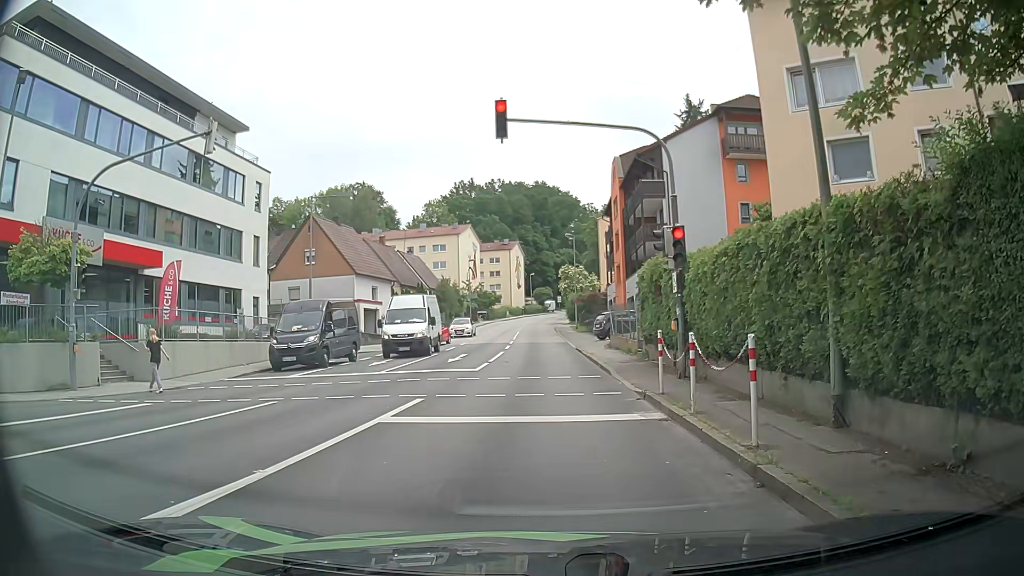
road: tertiary_link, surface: asphalt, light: Day
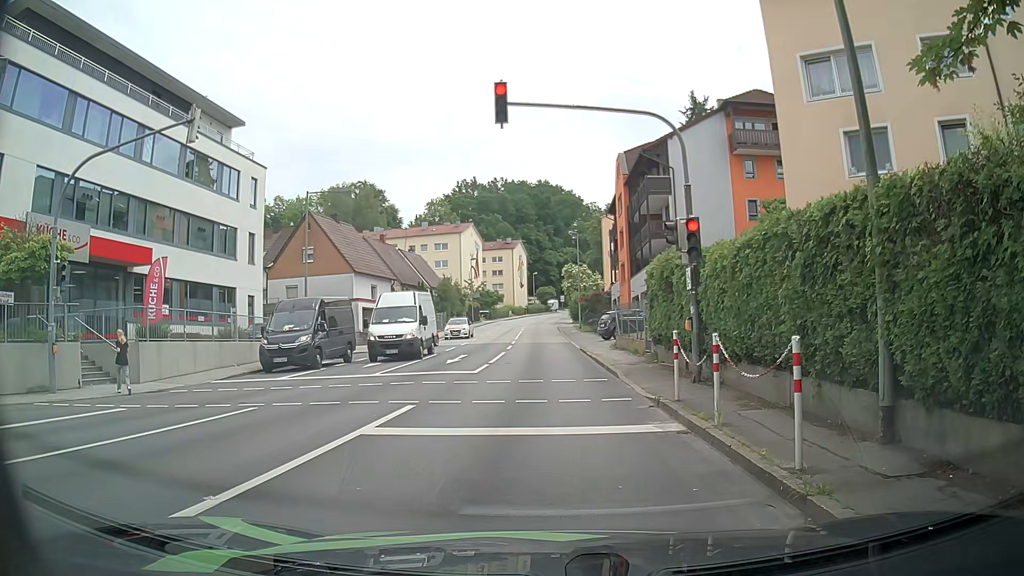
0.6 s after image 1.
(0.0, +1.0) m; 0°
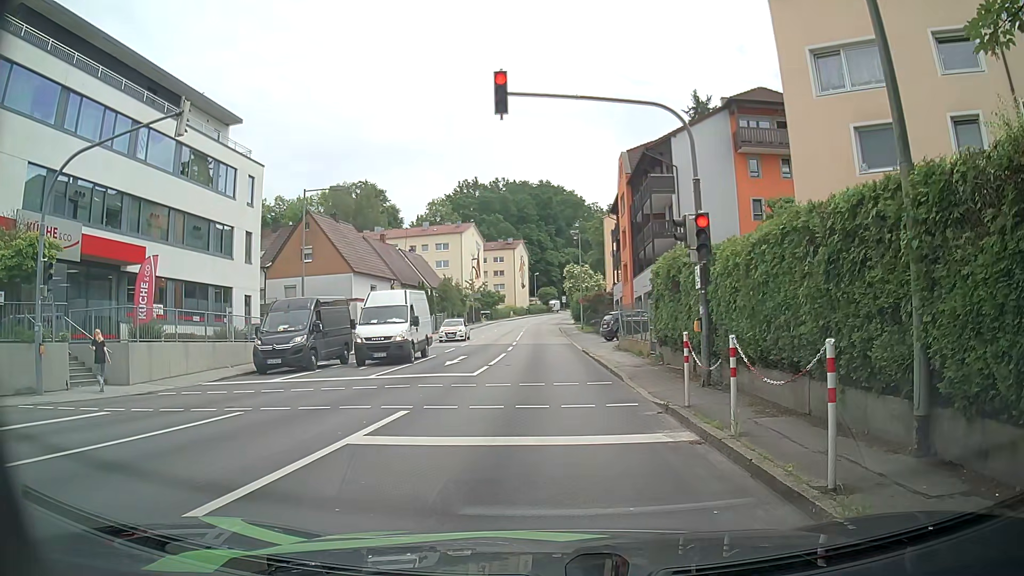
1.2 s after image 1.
(0.0, +0.6) m; 0°
